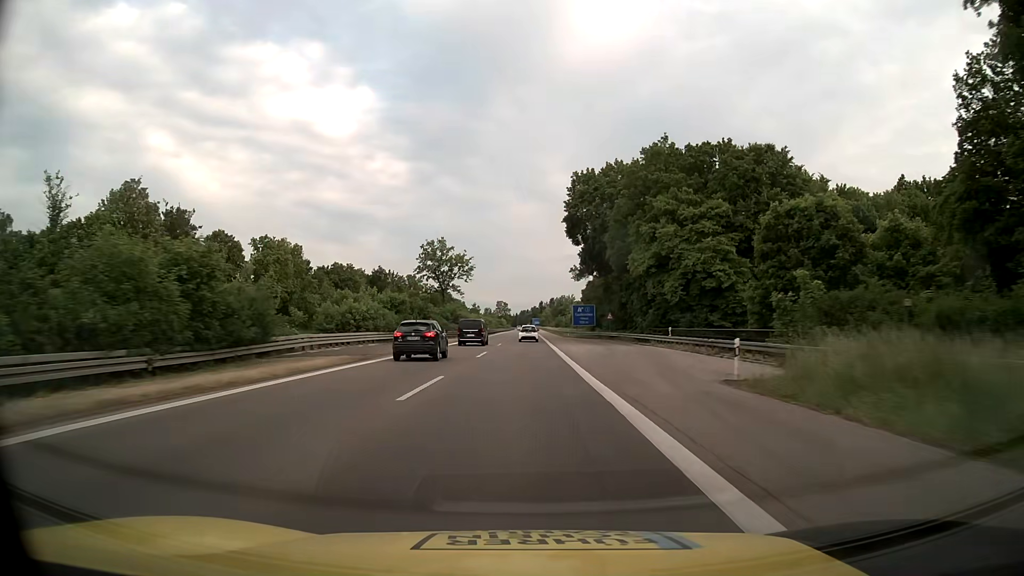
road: motorway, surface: asphalt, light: Day
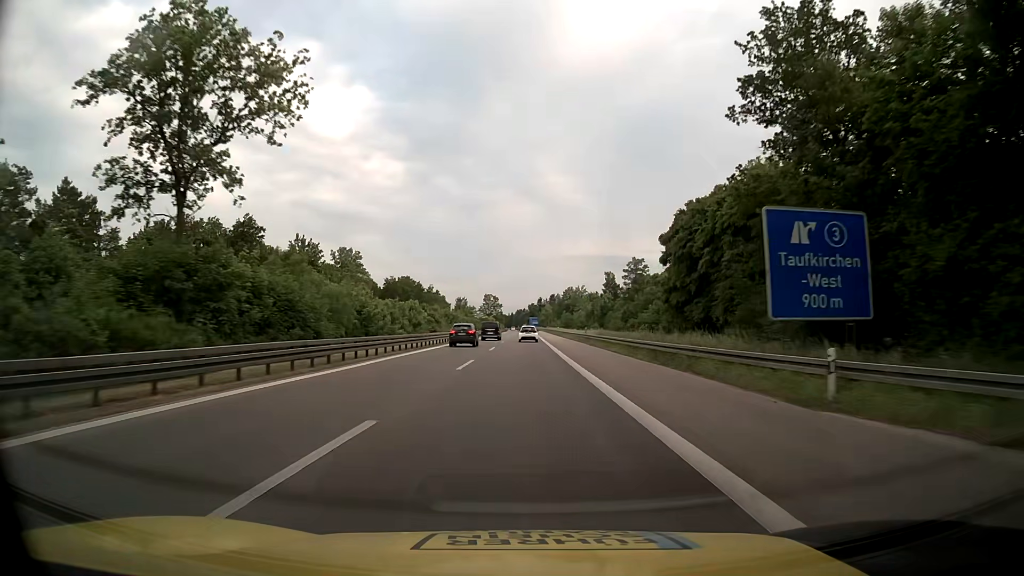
(+0.2, +81.4) m; 0°
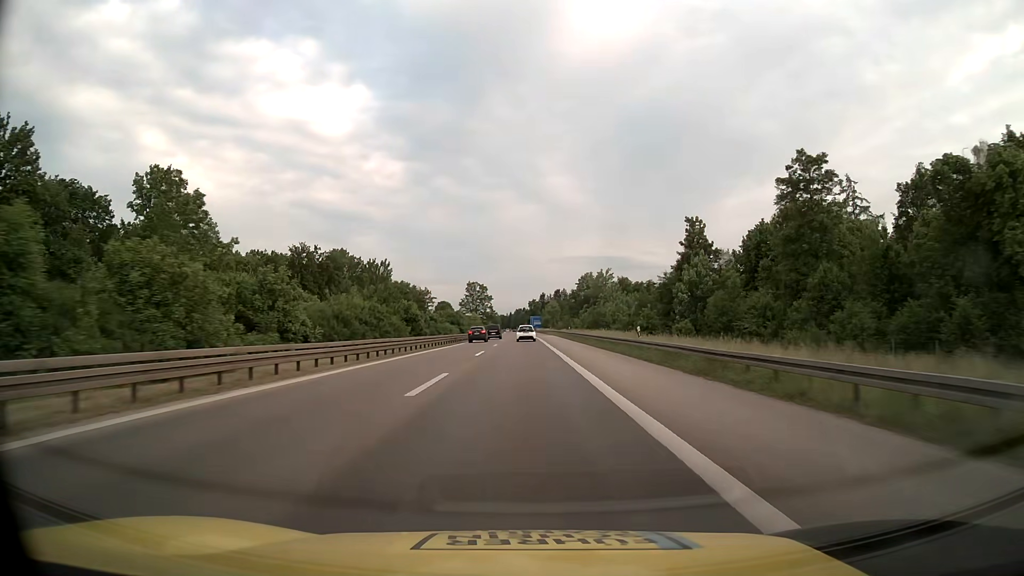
(0.0, +81.4) m; 0°
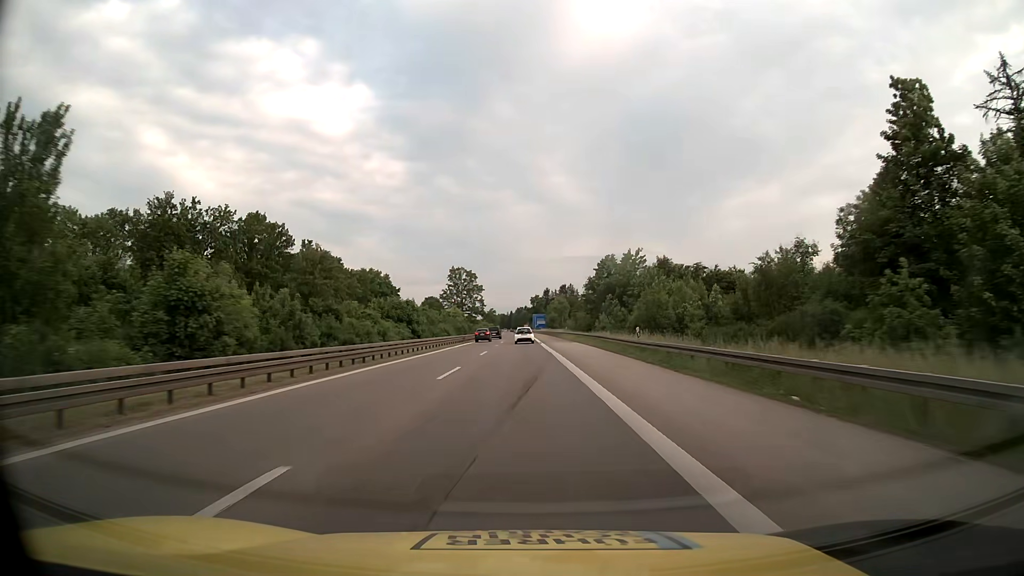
(0.0, +48.6) m; 0°
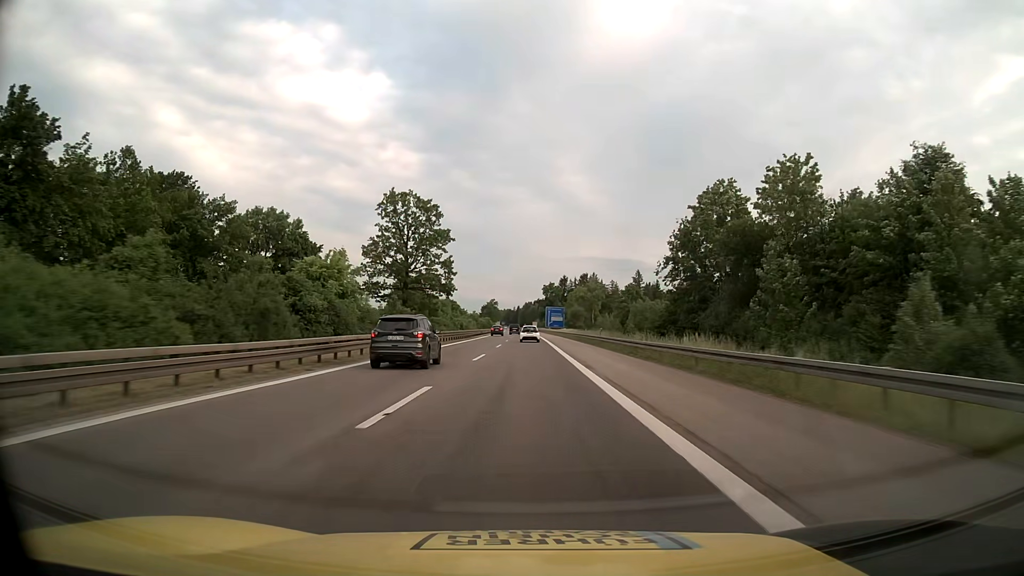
(-0.7, +80.7) m; -1°
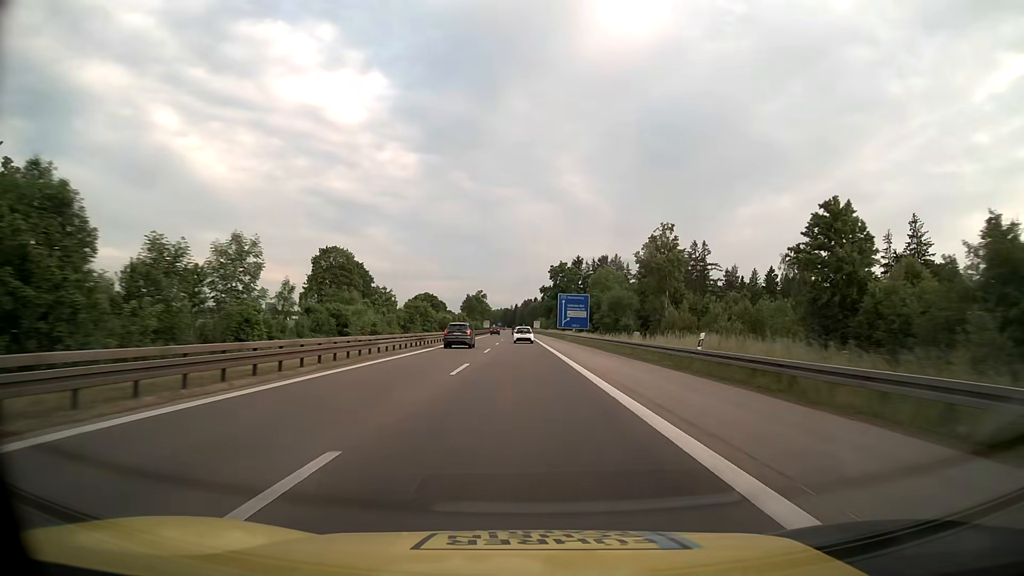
(+0.1, +80.3) m; 0°
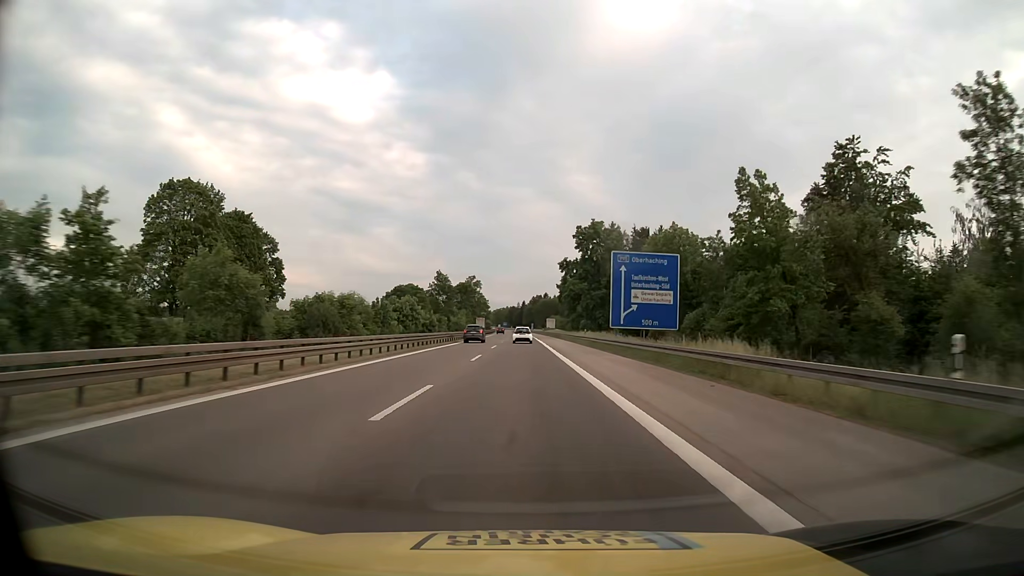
(-0.3, +64.1) m; -1°
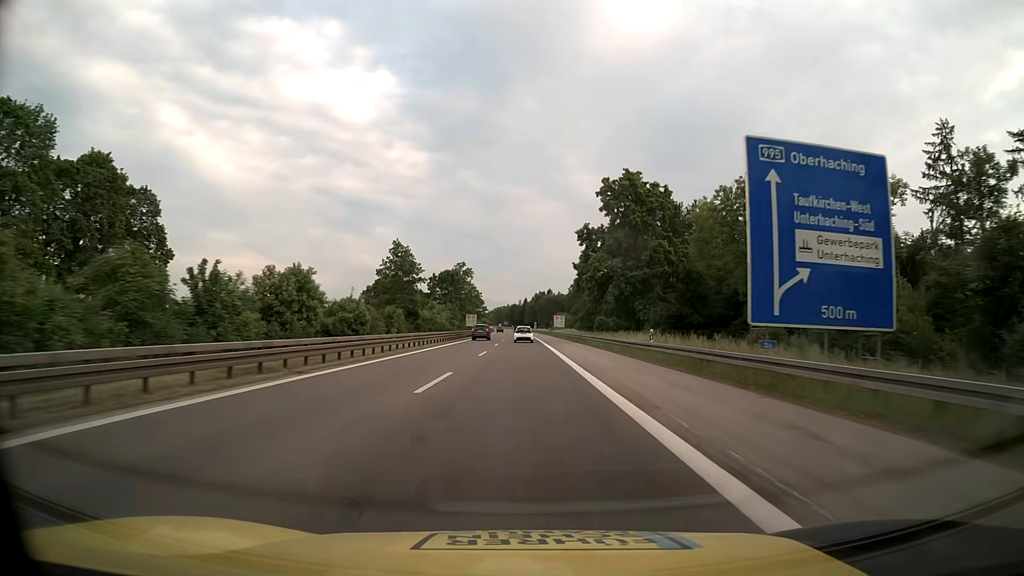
(-0.1, +32.0) m; 0°
(0, +10) (0, +20) (0, +30) (0, +40) (0, +50) (0, +60) (0, +70) (0, +80) (0, +90) (0, +100) m
